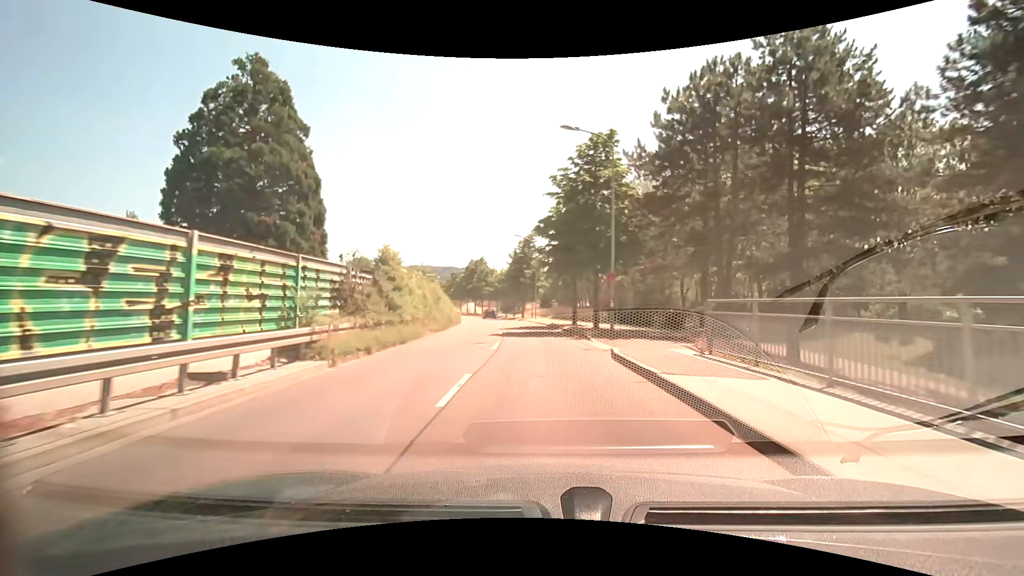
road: tertiary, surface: asphalt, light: Day
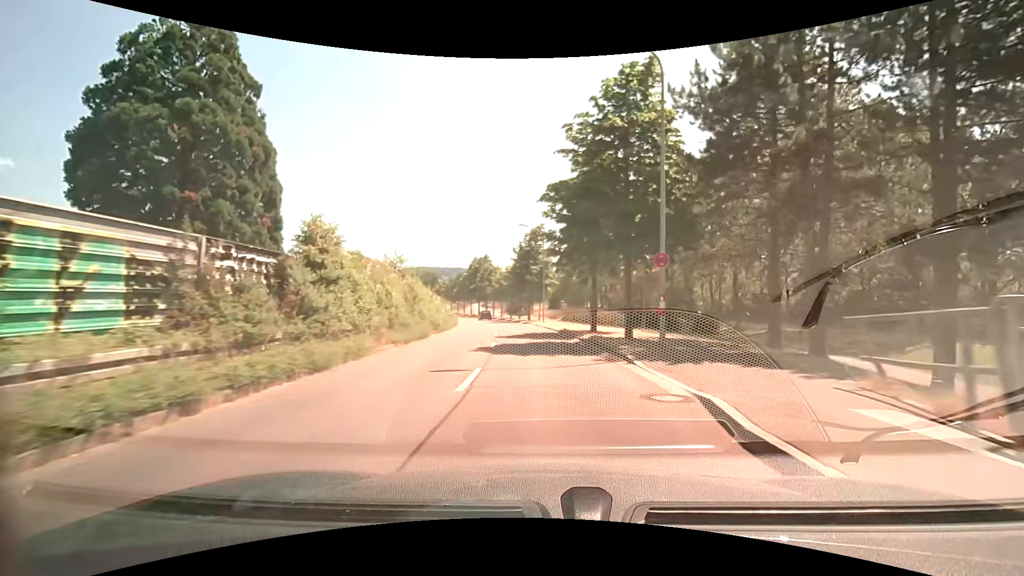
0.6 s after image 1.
(-0.1, +7.6) m; -1°
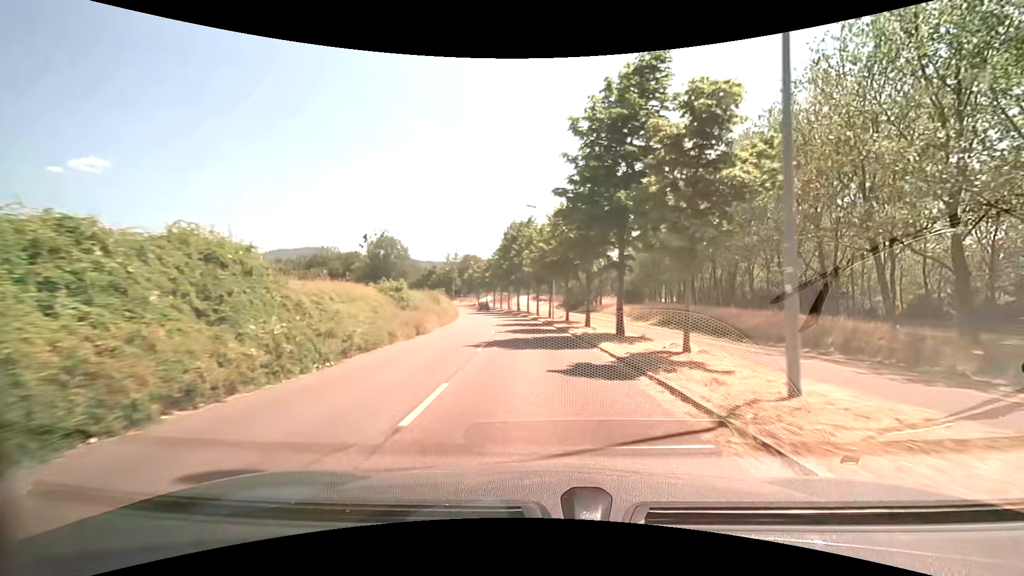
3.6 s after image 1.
(-2.0, +38.4) m; -7°
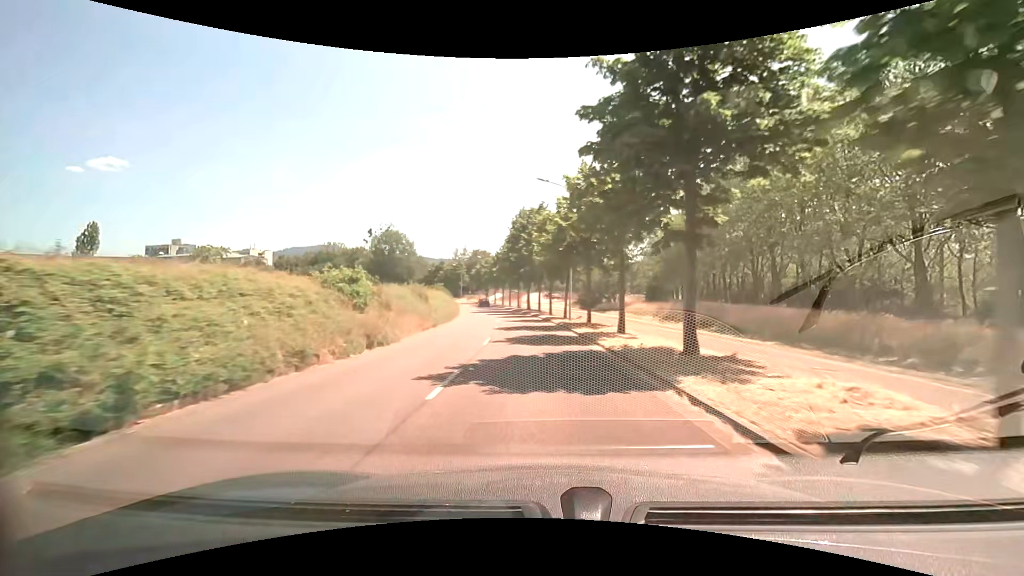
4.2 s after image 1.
(-0.1, +7.7) m; -2°
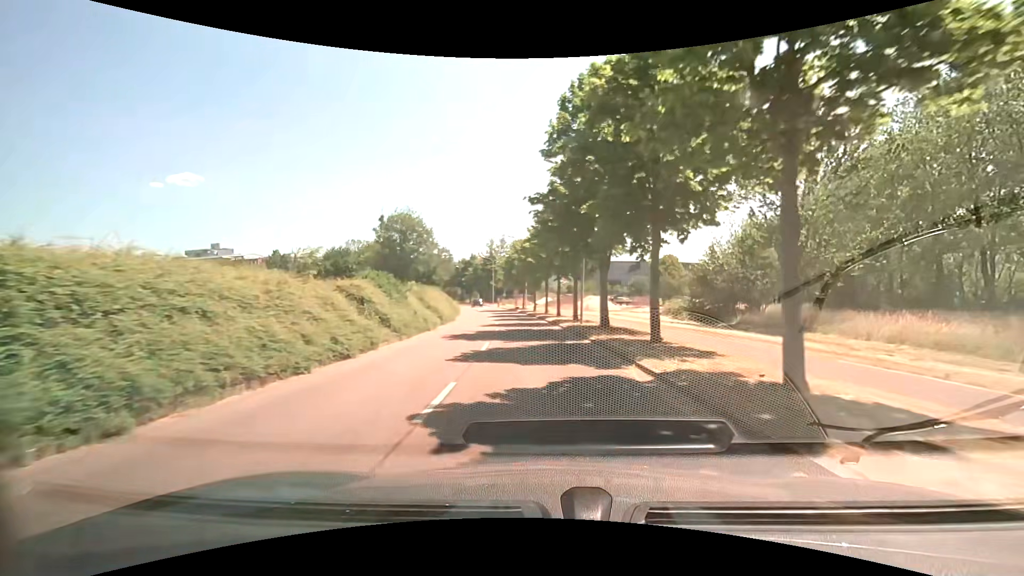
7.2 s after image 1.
(-1.8, +37.2) m; -6°
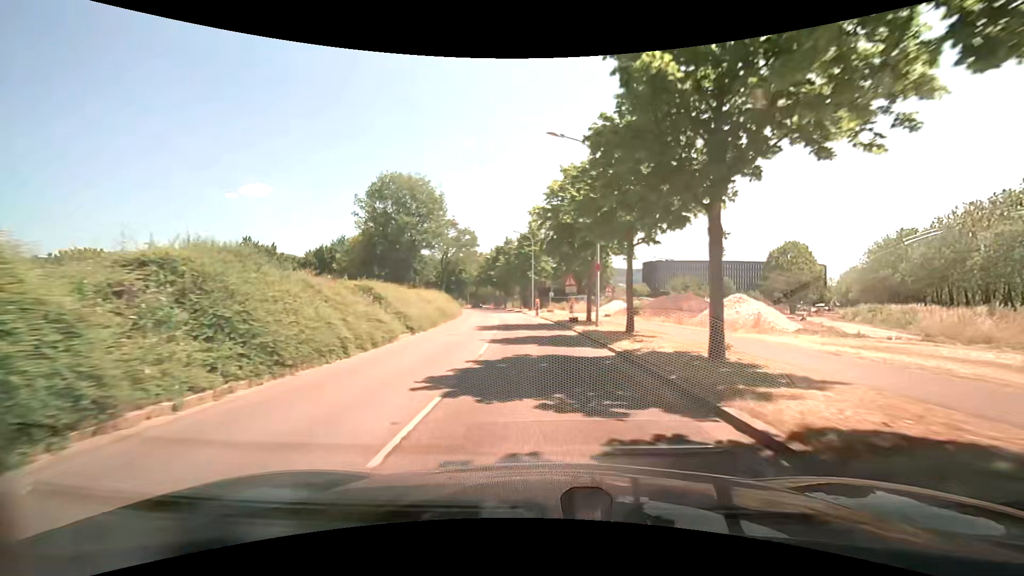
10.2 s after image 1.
(-1.8, +37.5) m; -6°
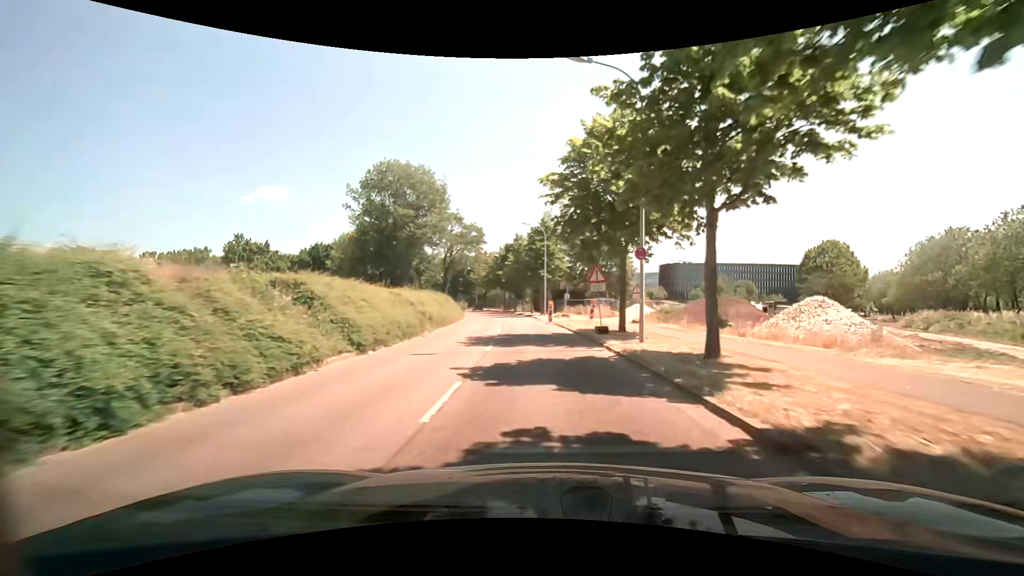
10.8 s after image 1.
(-0.2, +7.5) m; -2°
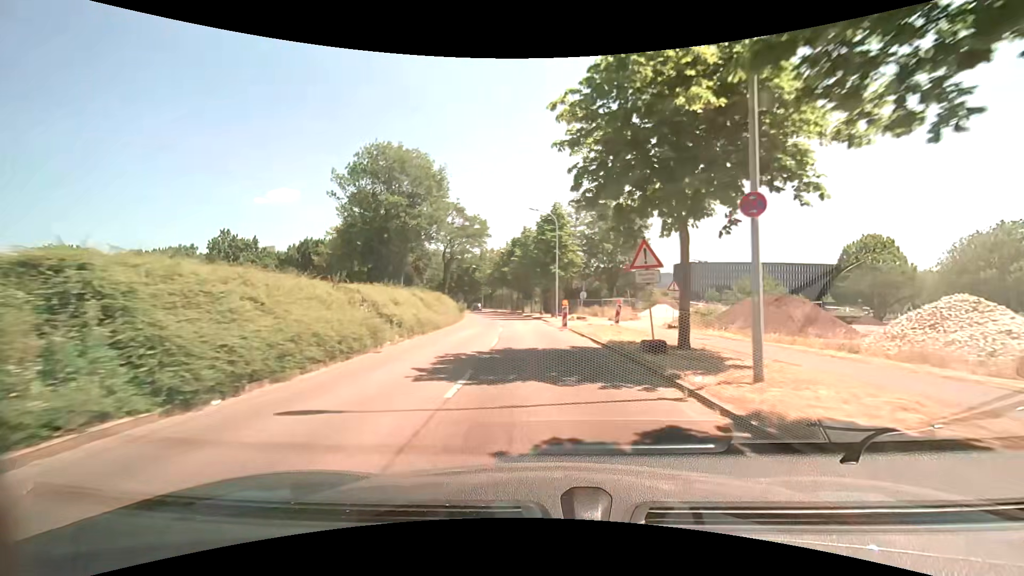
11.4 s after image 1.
(0.0, +7.4) m; -1°
(0, +10) (0, +20) (-1, +30) (-2, +40) (-3, +50) (-5, +60) (-6, +70) (-8, +79) (-11, +89) (-14, +99) m
